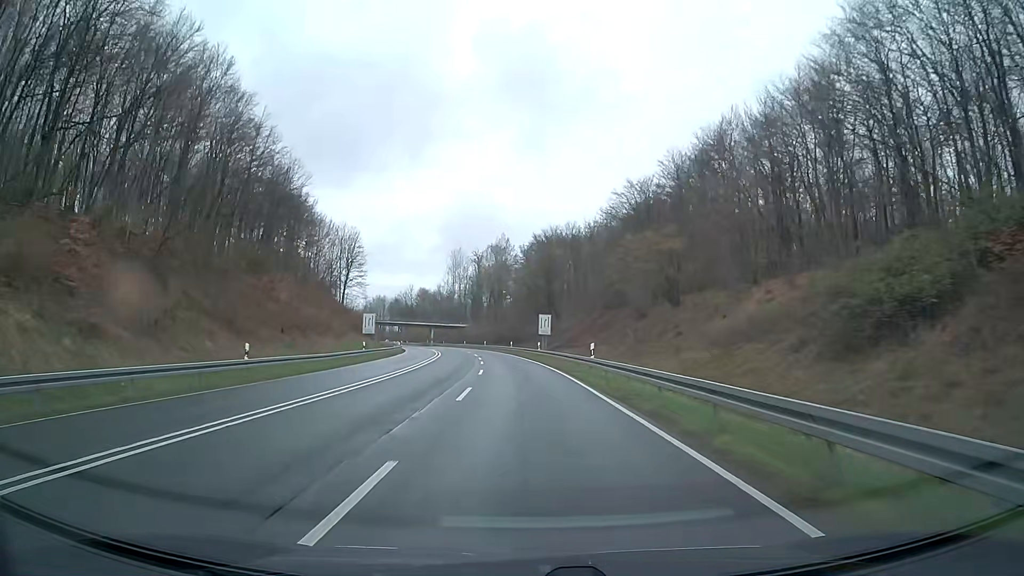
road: primary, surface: asphalt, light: Day
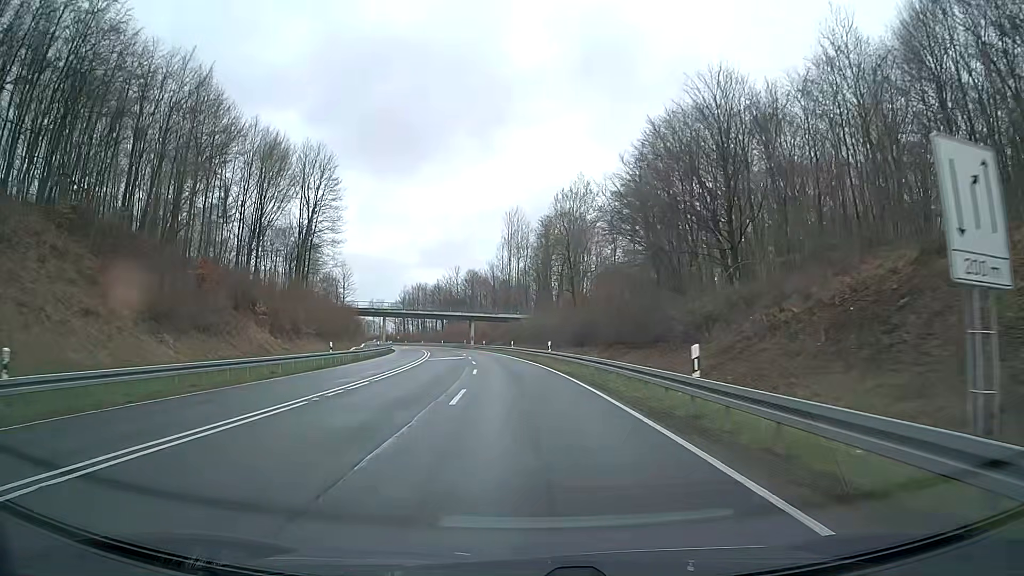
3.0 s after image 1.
(-3.5, +62.5) m; -6°
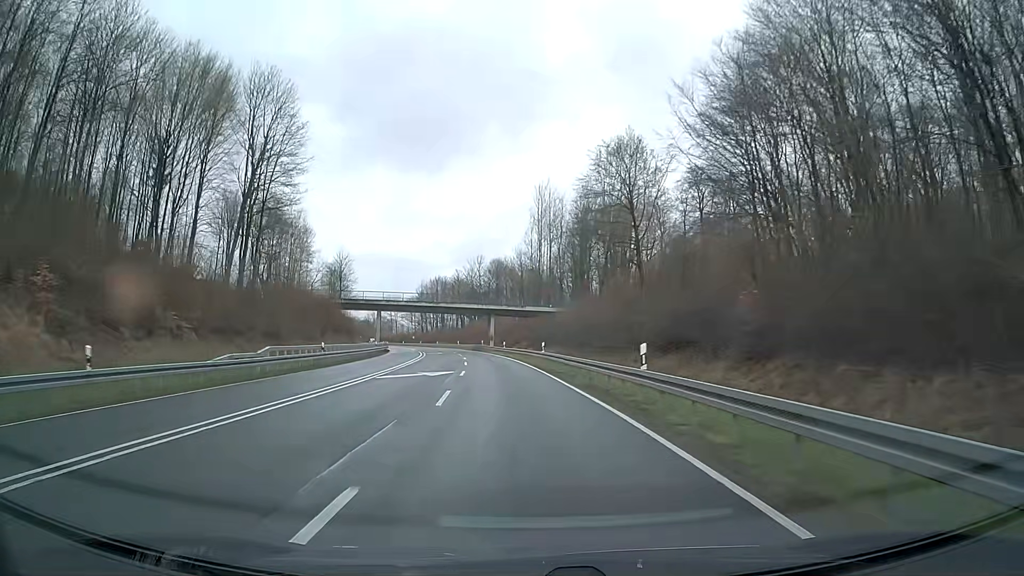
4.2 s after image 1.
(-0.4, +25.1) m; -2°
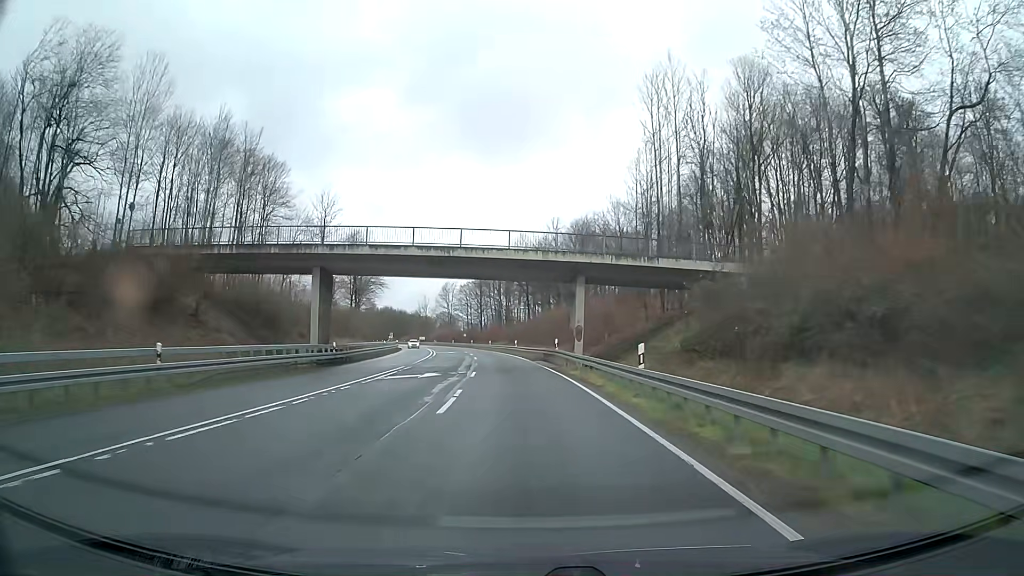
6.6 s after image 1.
(-2.9, +50.2) m; -7°
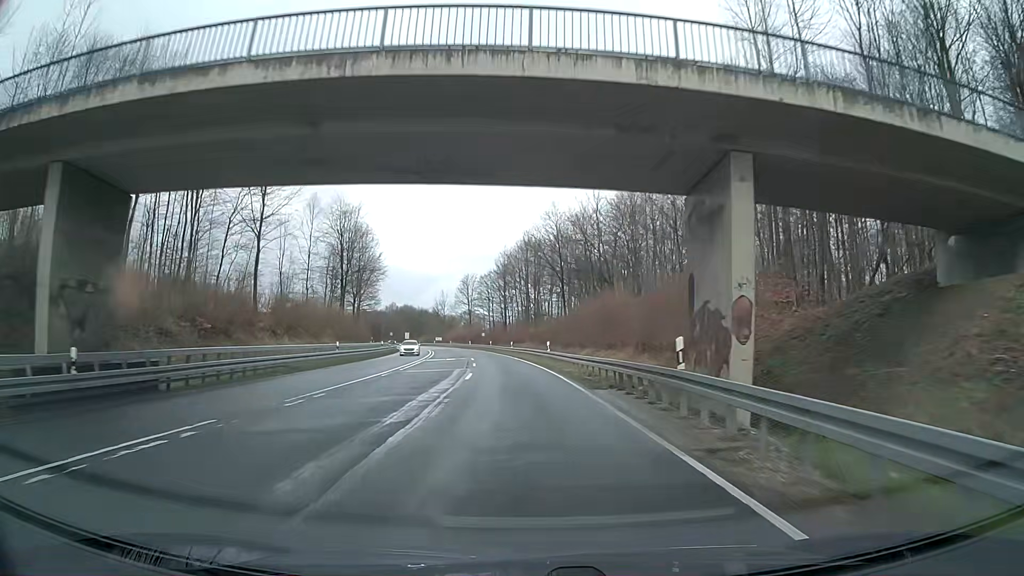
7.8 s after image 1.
(-0.6, +25.1) m; -3°
(0, +10) (0, +20) (-1, +30) (-1, +40) (-2, +50) (-3, +60) (-5, +70) (-6, +80) (-8, +90) (-9, +99) m
